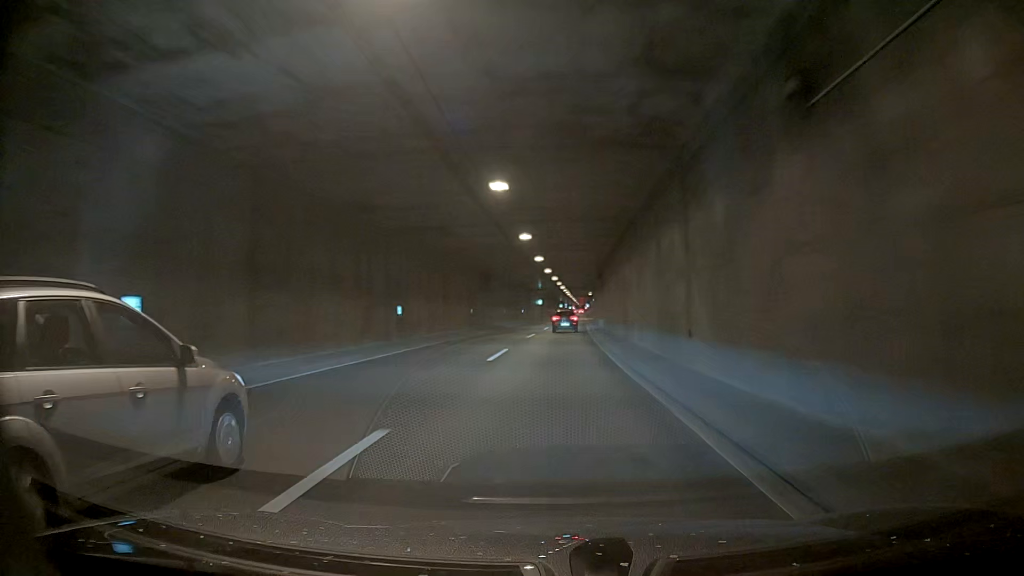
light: Day
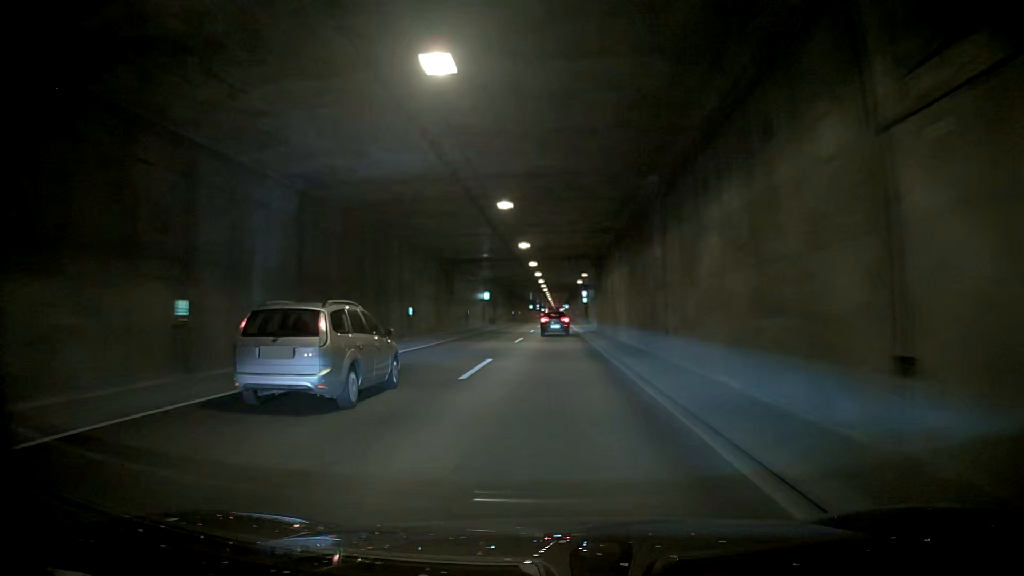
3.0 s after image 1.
(0.0, +59.2) m; 0°
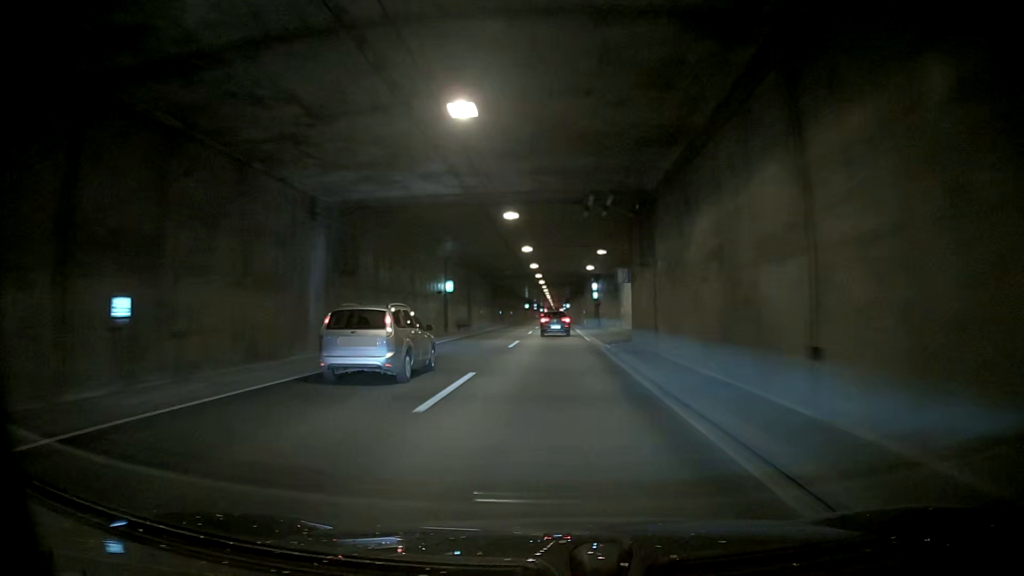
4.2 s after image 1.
(0.0, +22.8) m; 0°
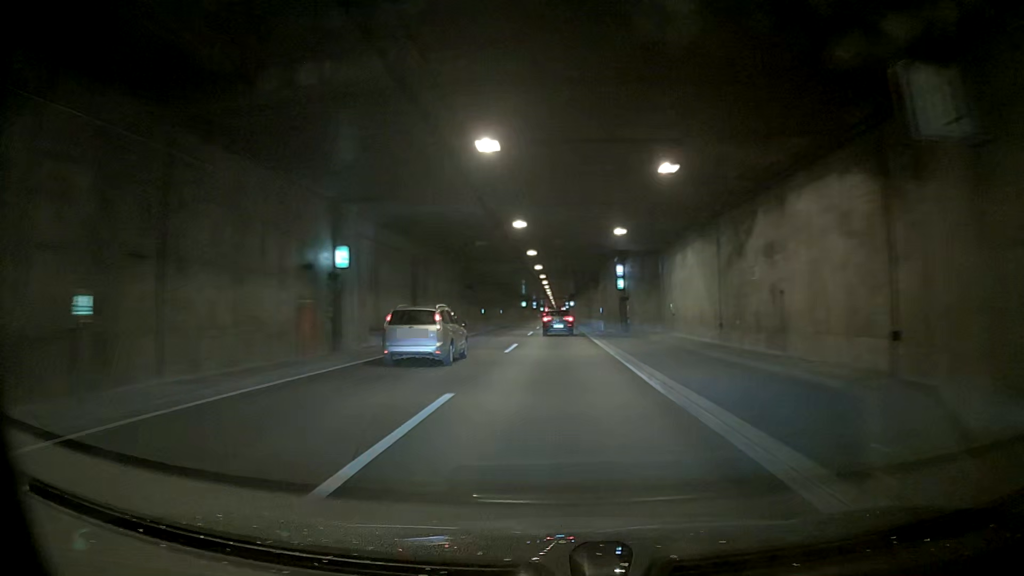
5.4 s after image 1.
(0.0, +22.3) m; 0°
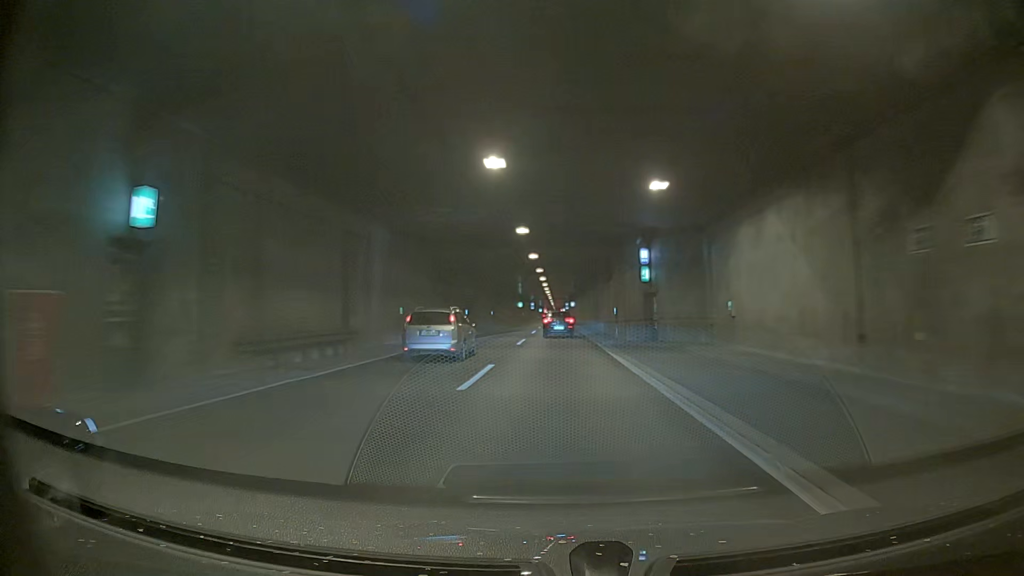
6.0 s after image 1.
(0.0, +11.0) m; 0°
